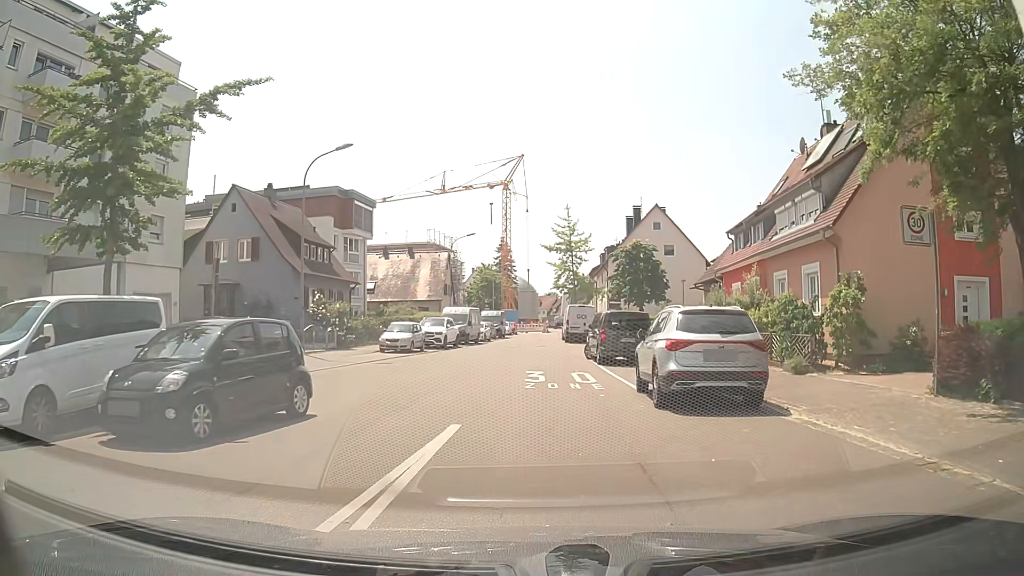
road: residential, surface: asphalt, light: Day
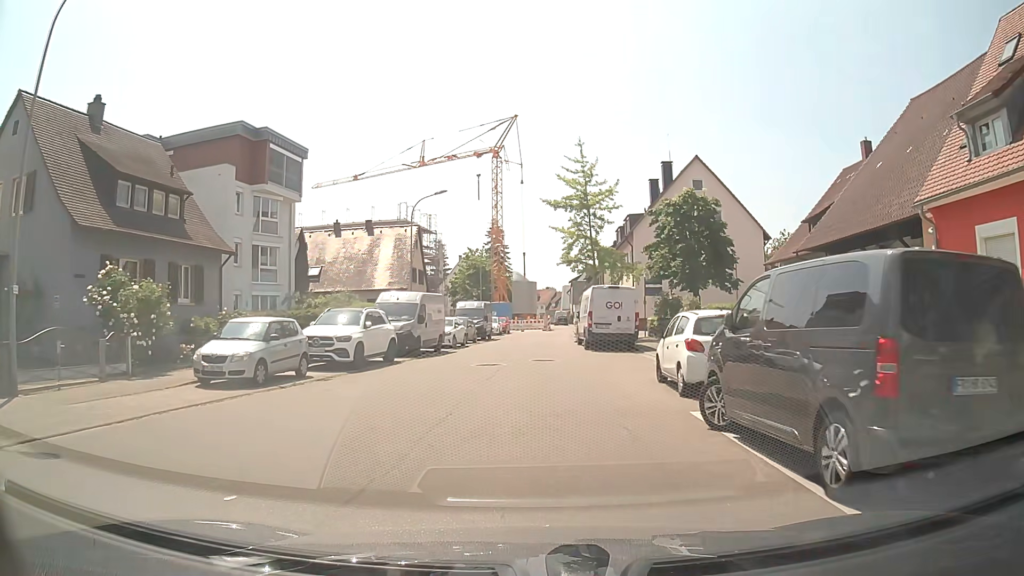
(-0.2, +19.0) m; -1°
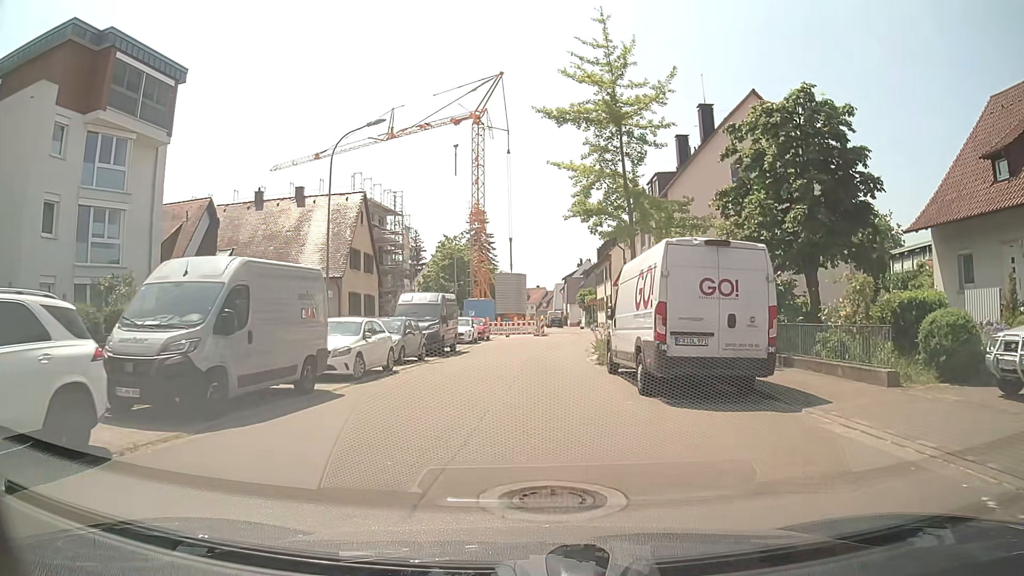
(+0.3, +16.0) m; +1°
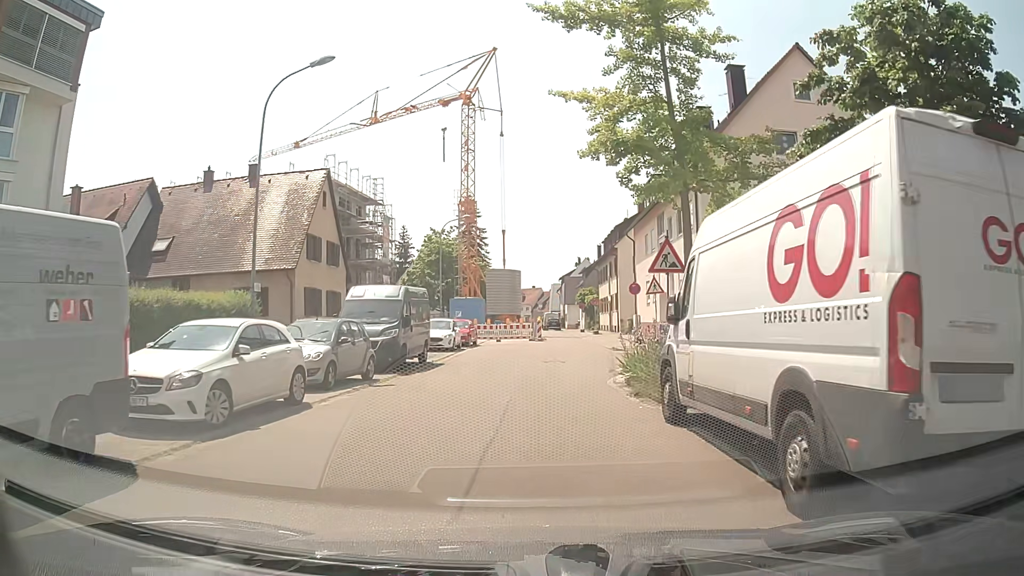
(+0.1, +7.1) m; +1°
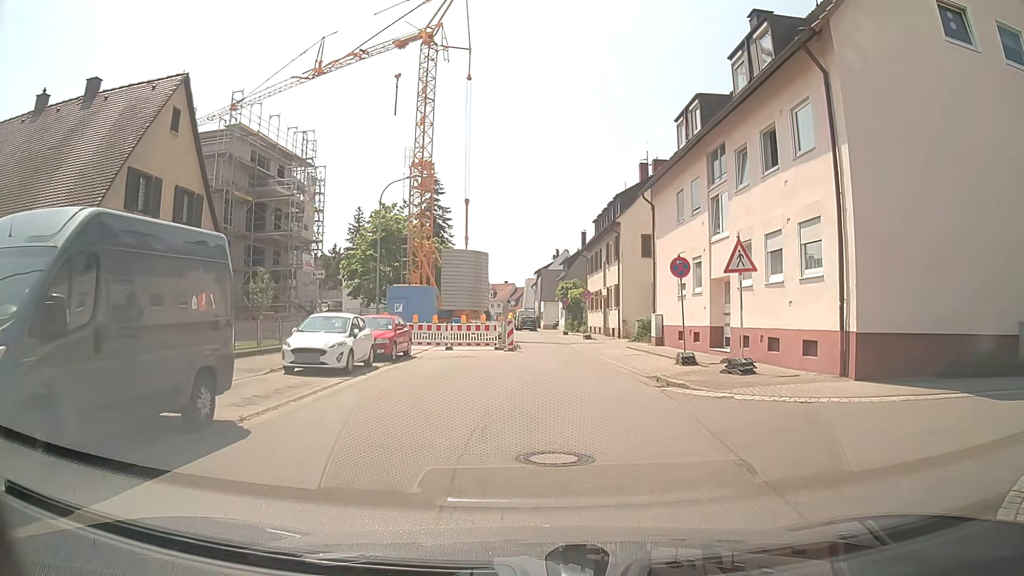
(0.0, +14.2) m; +2°
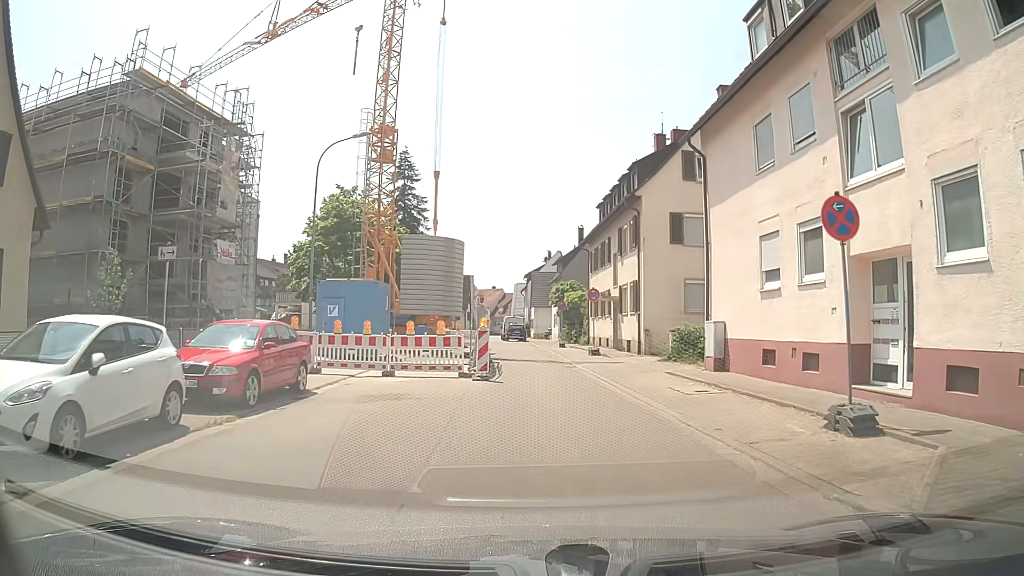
(0.0, +10.8) m; 0°
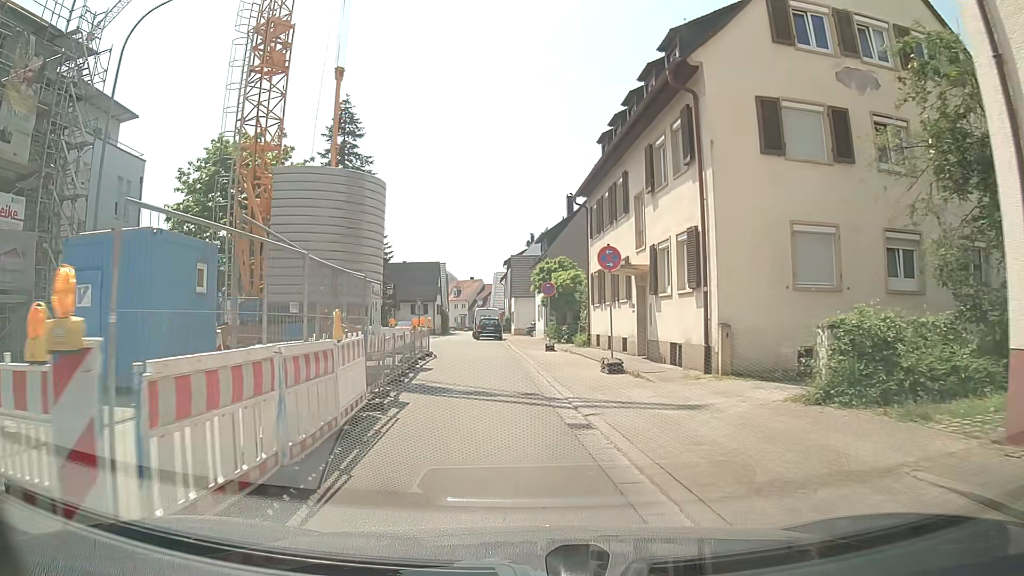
(+0.5, +14.6) m; +2°
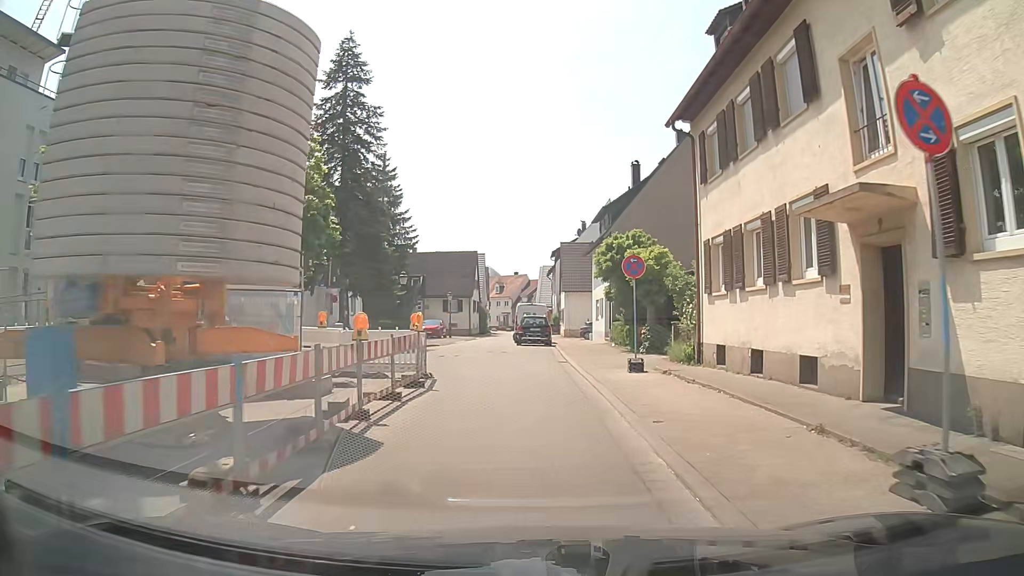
(-0.7, +11.9) m; -4°
(0, +10) (0, +20) (-1, +30) (-3, +40) (-3, +50) (-3, +60) (-3, +70) (-3, +80) (-2, +90) (-1, +100) m
